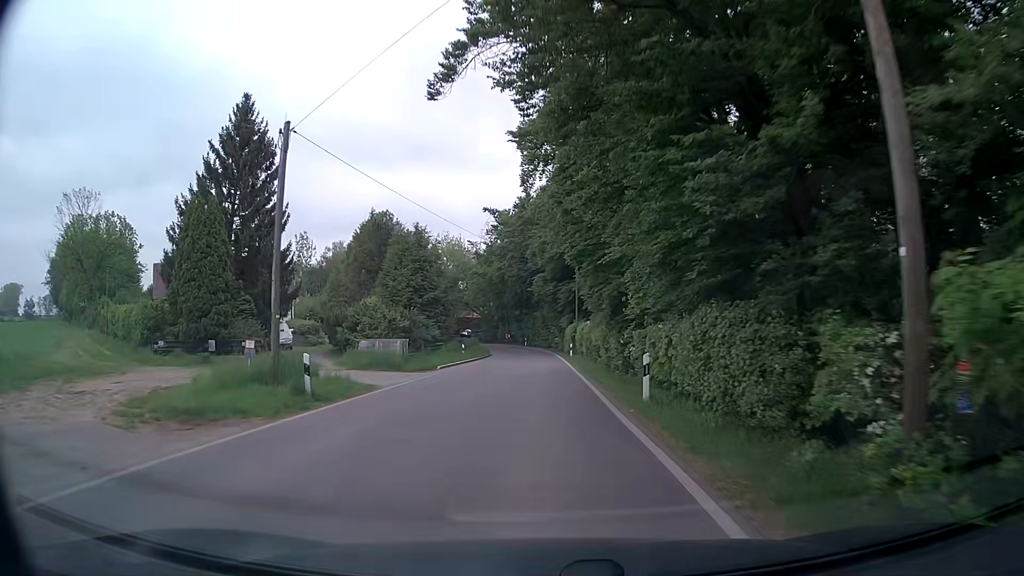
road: secondary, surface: asphalt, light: Day
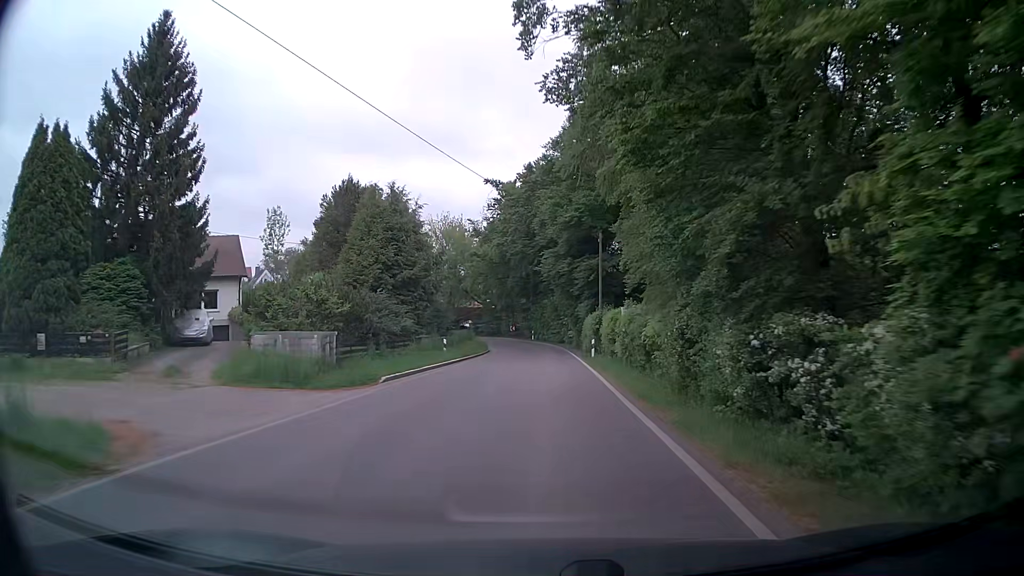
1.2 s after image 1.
(-0.2, +12.6) m; -1°
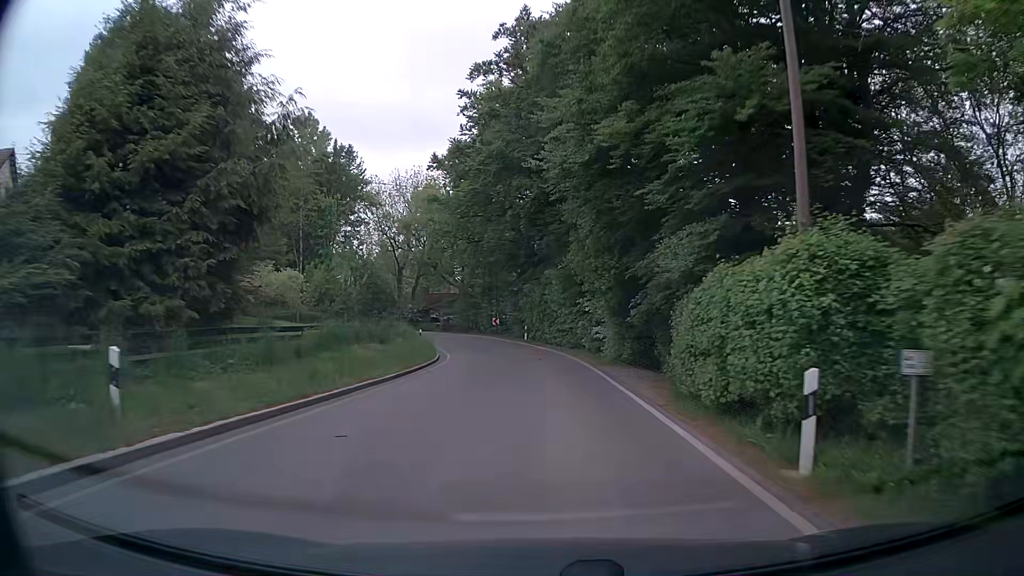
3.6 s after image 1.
(+0.2, +27.4) m; +1°
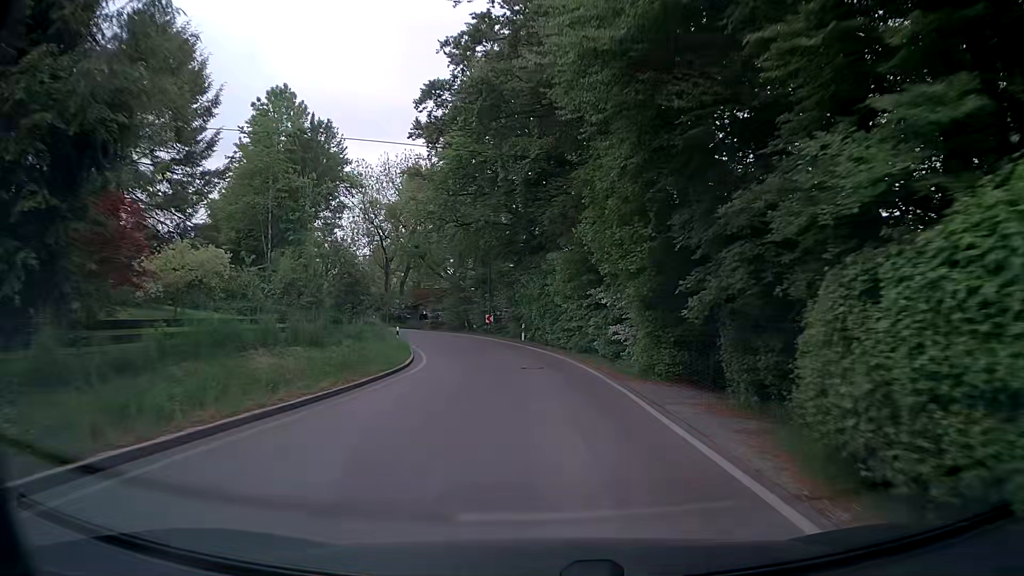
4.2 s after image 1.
(0.0, +6.8) m; 0°
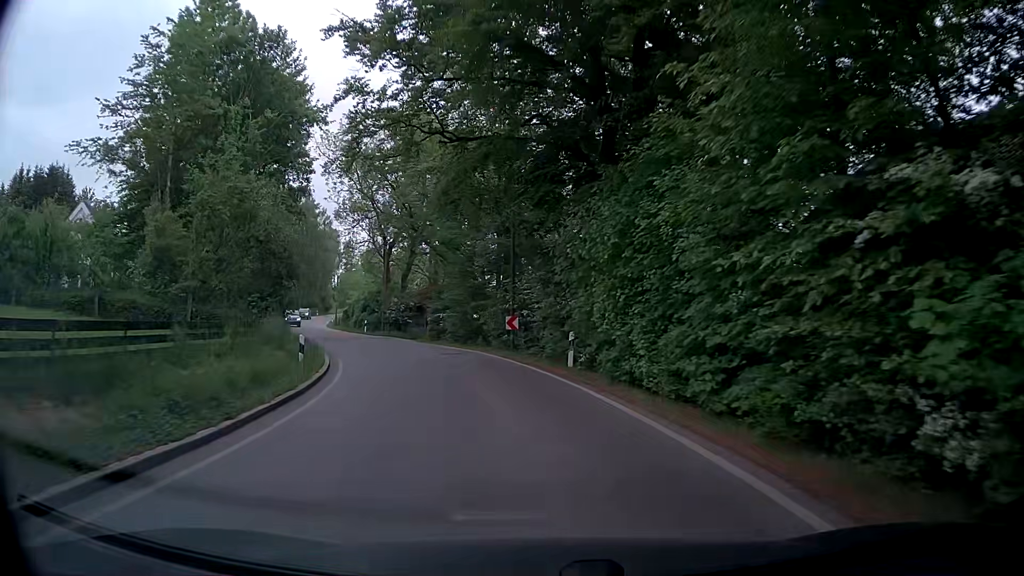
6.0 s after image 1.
(-0.4, +19.3) m; -4°
